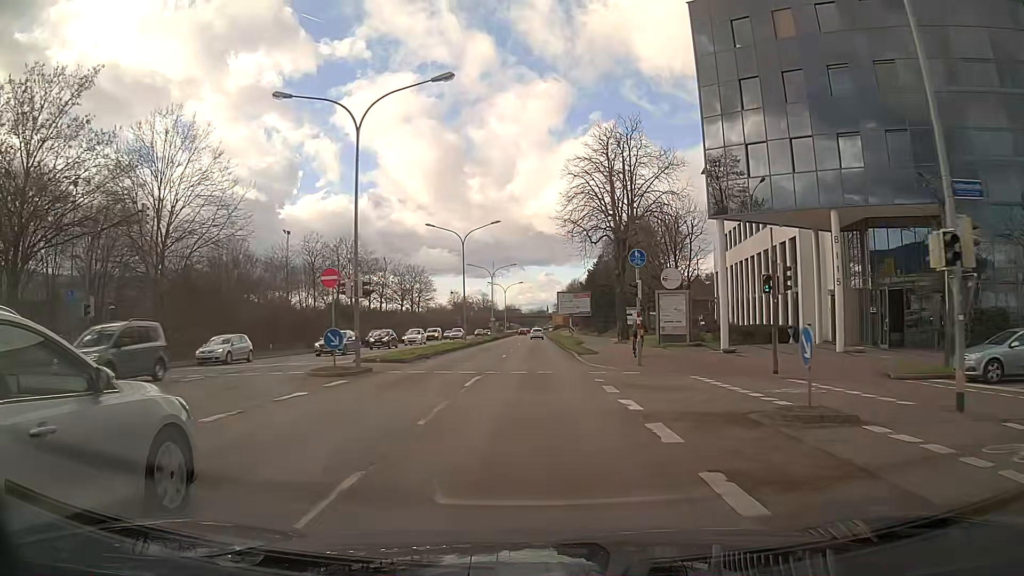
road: primary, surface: asphalt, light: Day
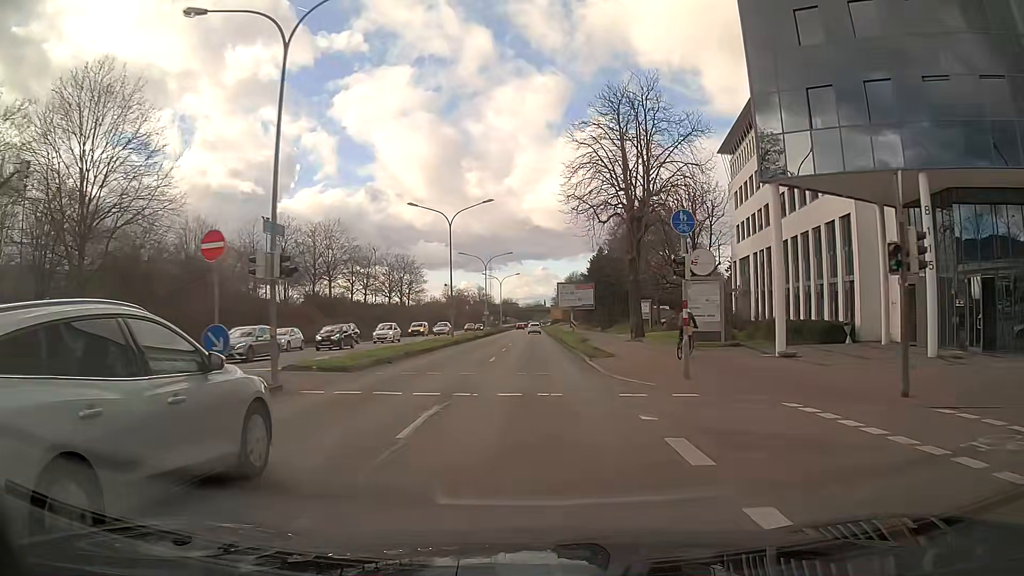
(0.0, +7.4) m; 0°
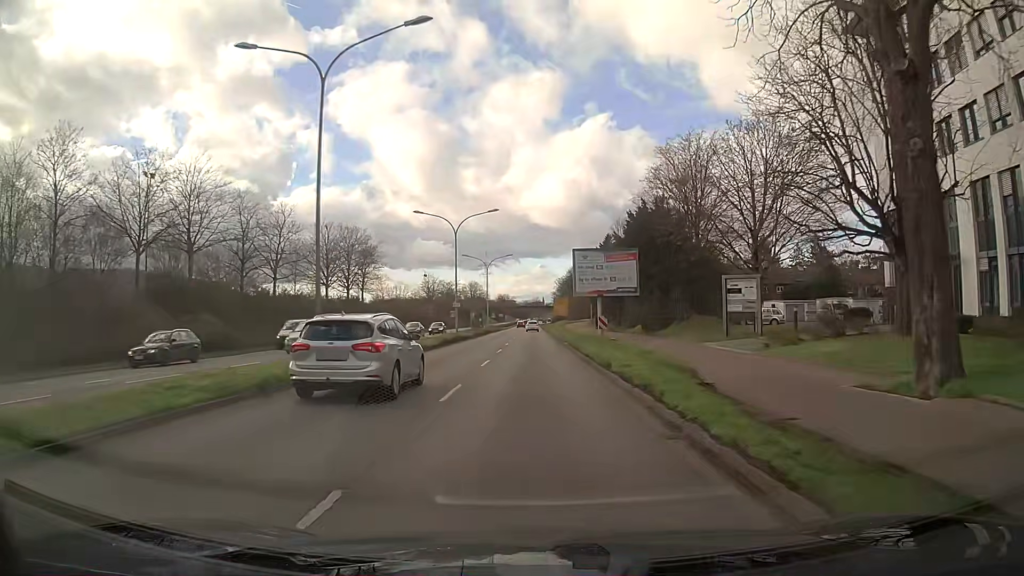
(+0.1, +30.6) m; 0°
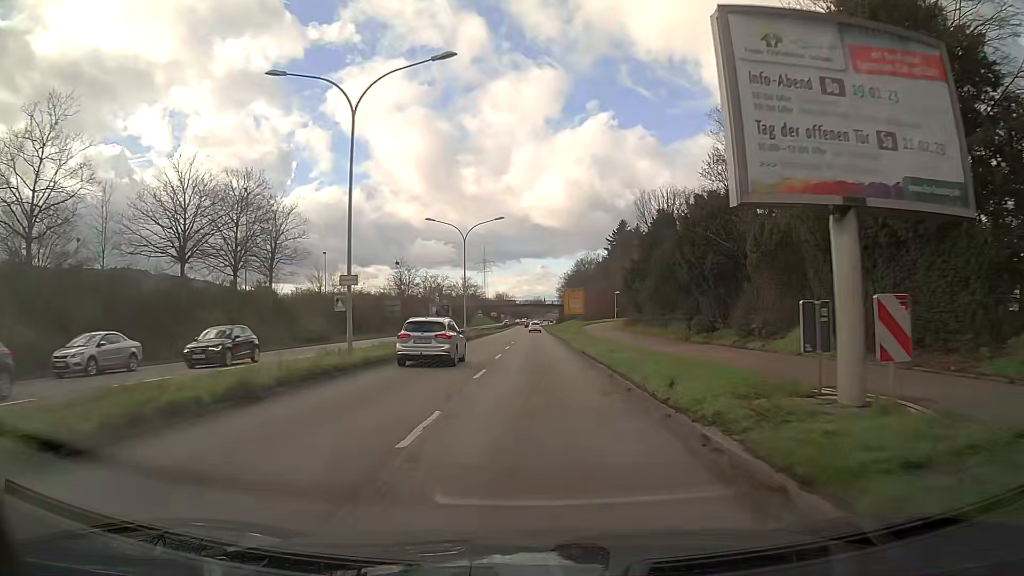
(-0.1, +31.5) m; 0°
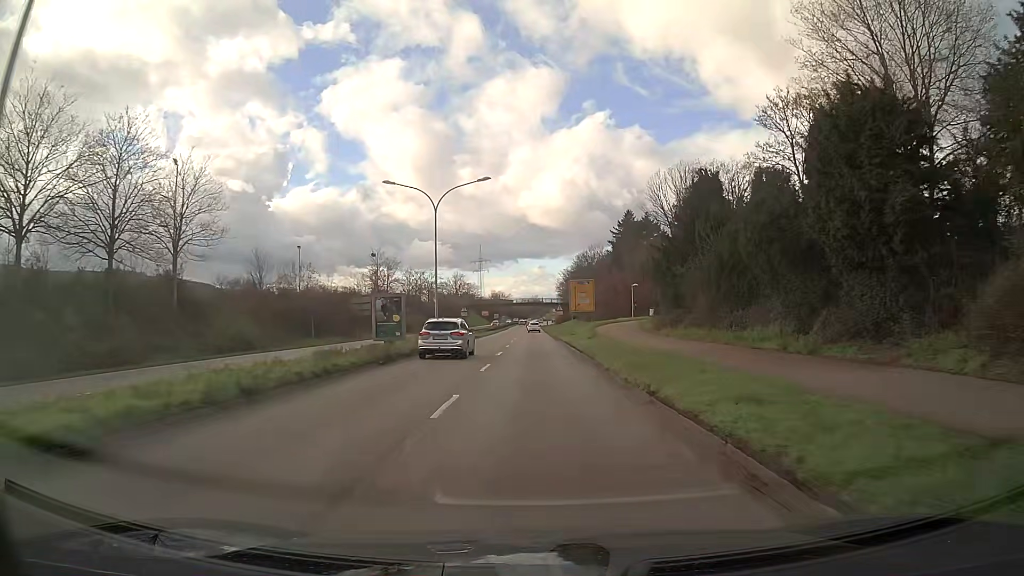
(0.0, +15.8) m; 0°
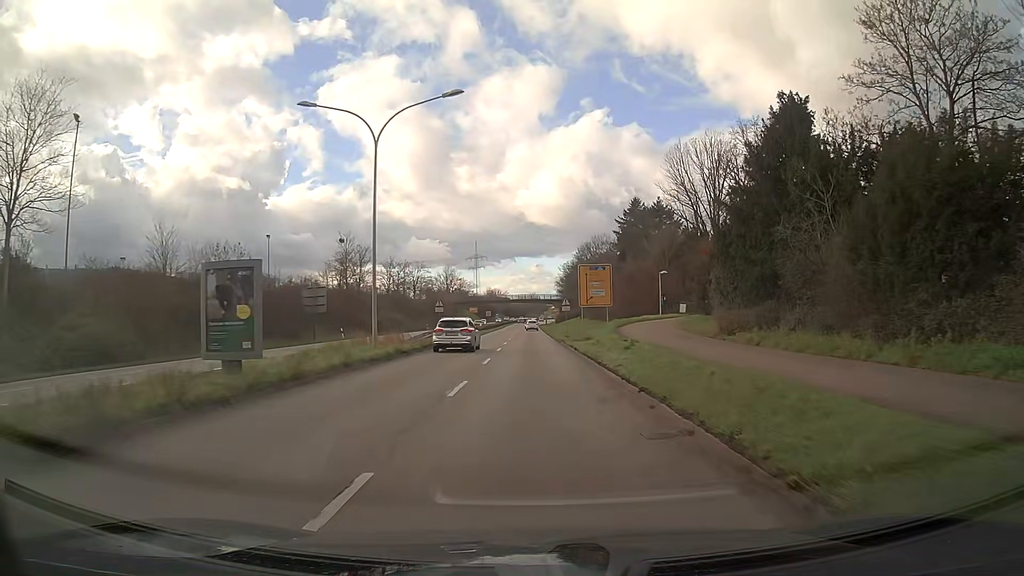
(0.0, +15.7) m; +1°
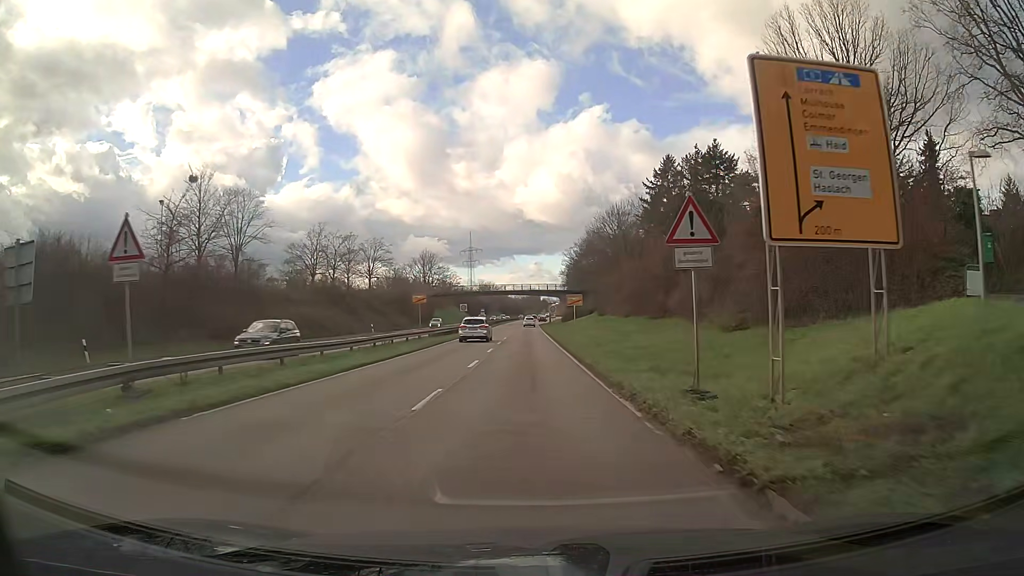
(+0.2, +38.5) m; 0°
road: trunk
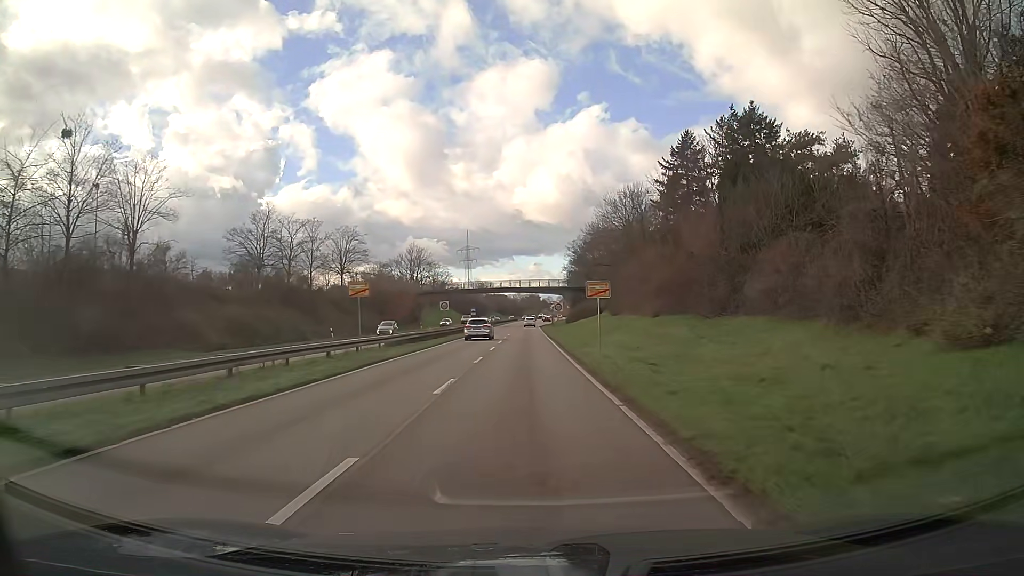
(0.0, +15.3) m; 0°
